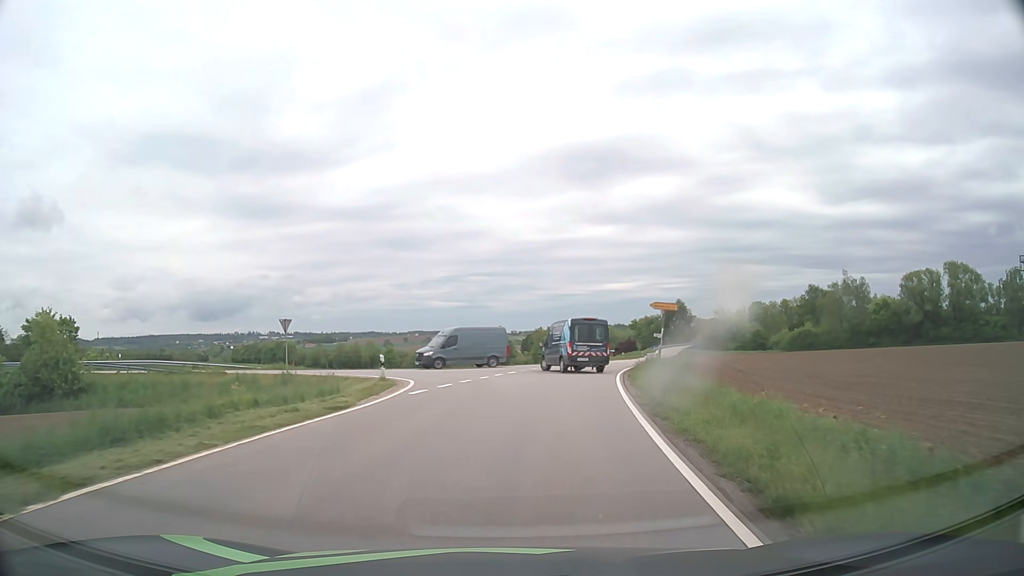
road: tertiary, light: Day
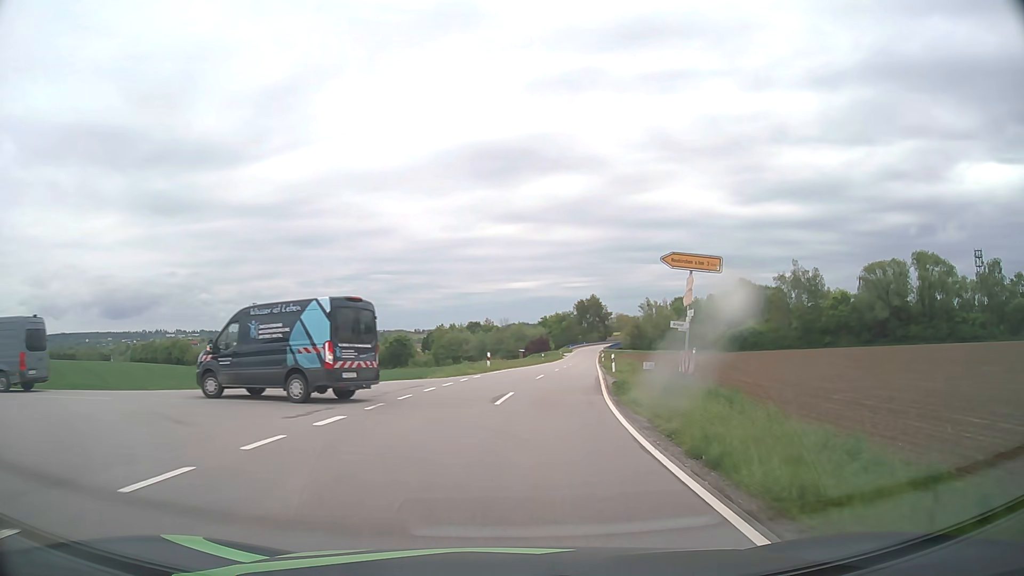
(+1.5, +20.3) m; +8°
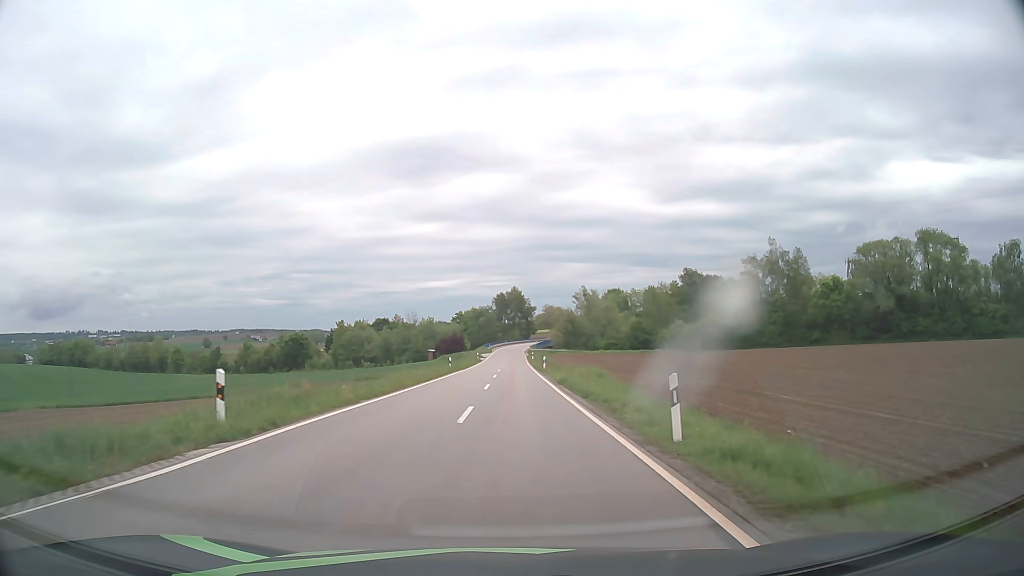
(+2.0, +27.5) m; +7°
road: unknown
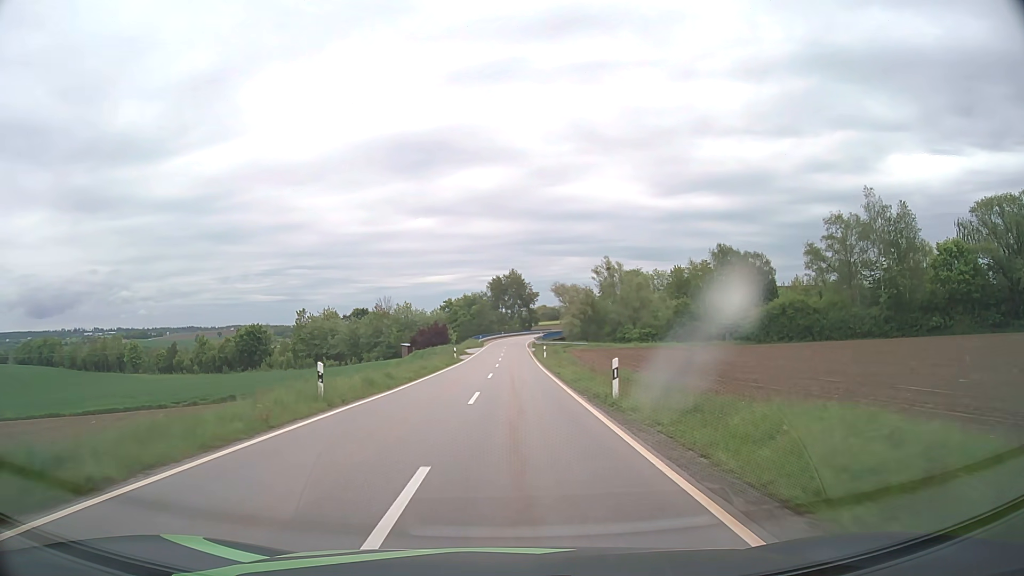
(+0.3, +33.6) m; 0°
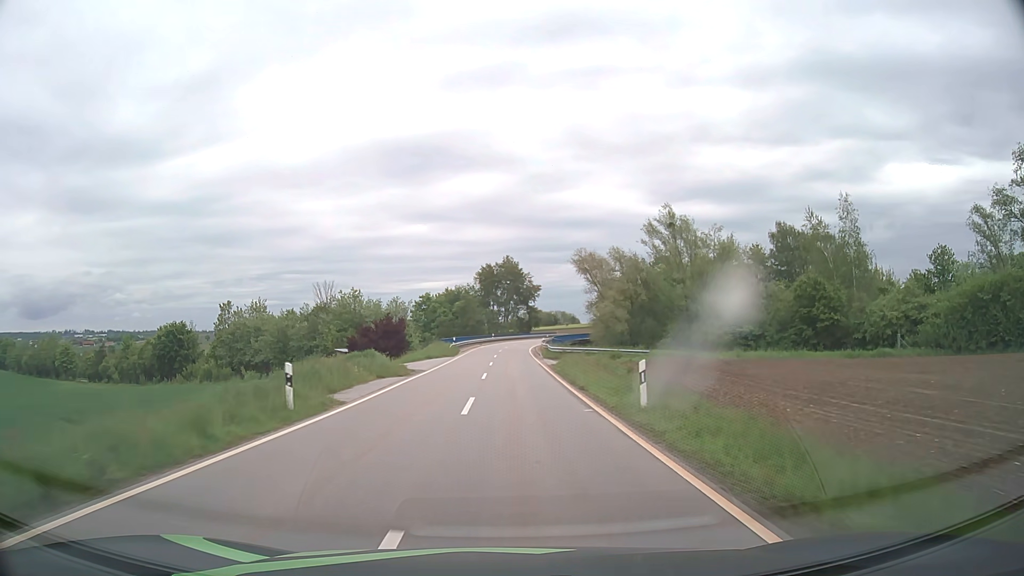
(+0.1, +39.5) m; 0°
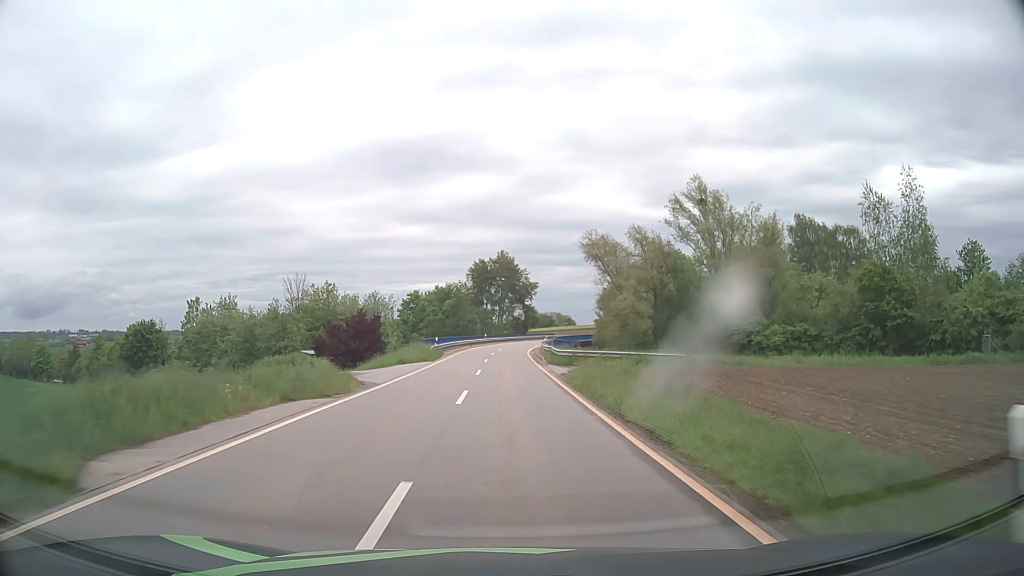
(0.0, +10.6) m; +1°
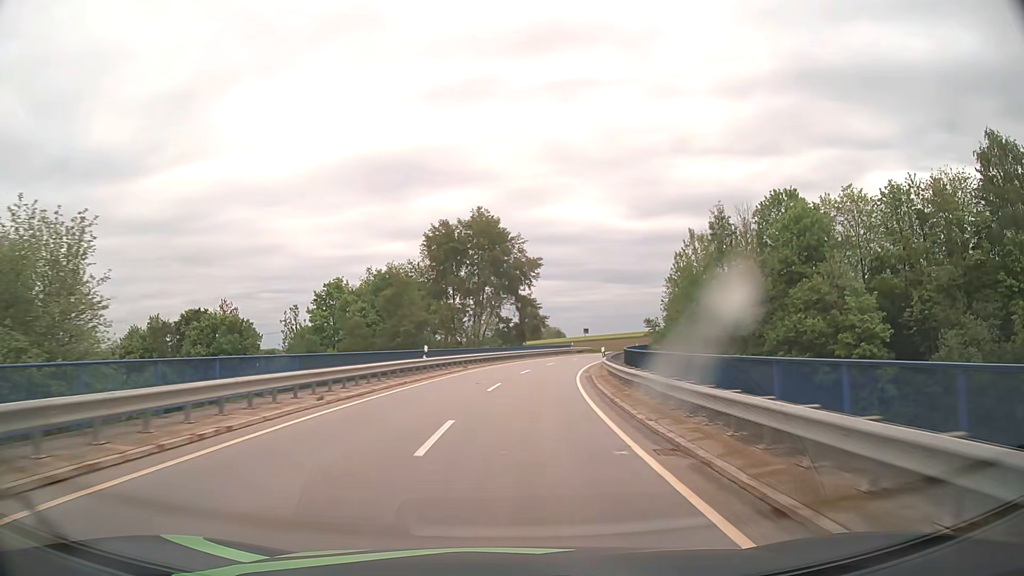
(+0.2, +55.4) m; +1°
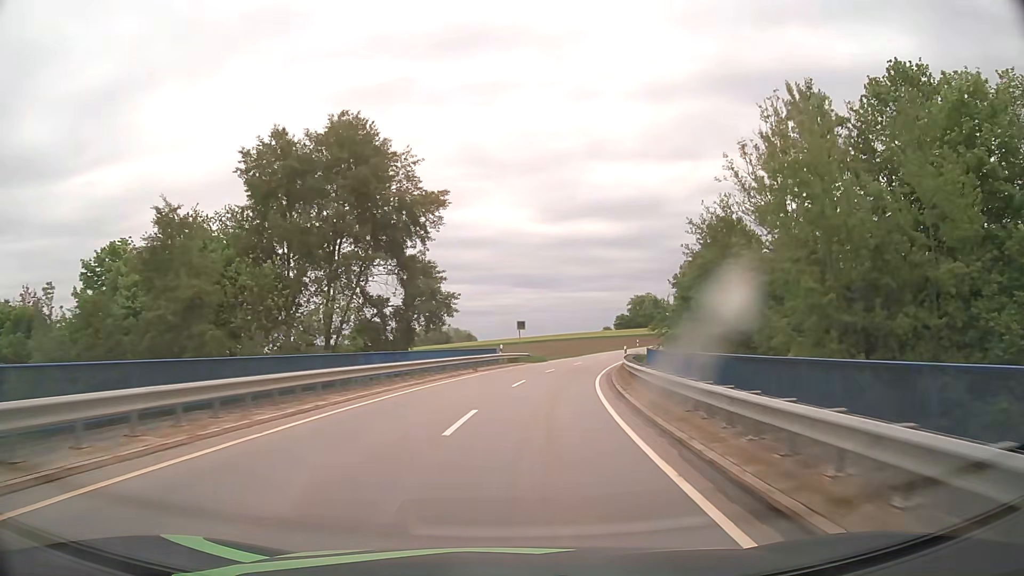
(+1.9, +34.6) m; +7°
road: tertiary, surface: asphalt
(0, +10) (+1, +20) (+3, +30) (+5, +40) (+7, +49) (+10, +59) (+13, +68) (+17, +78) (+21, +87) (+26, +95) m
